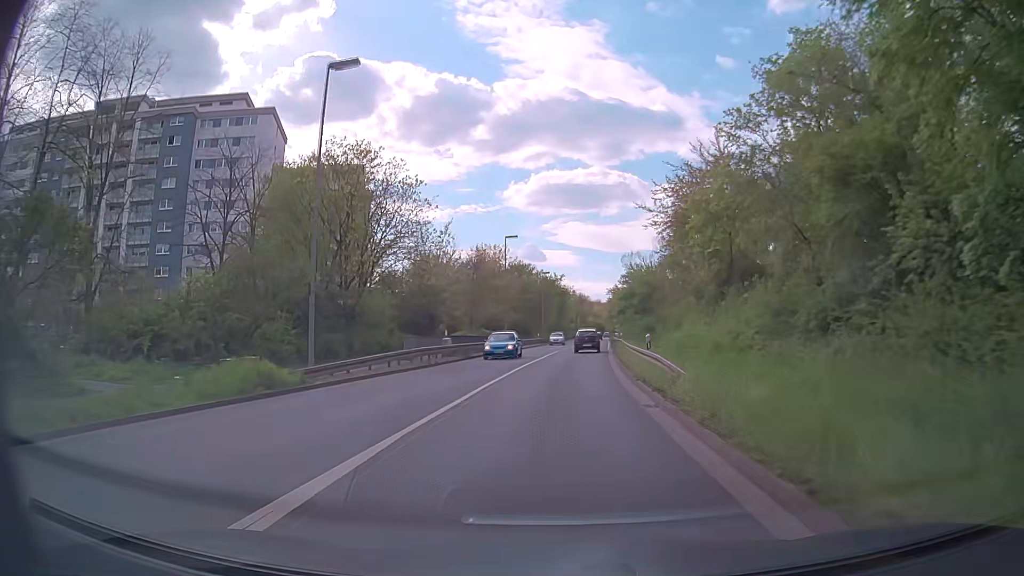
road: primary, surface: asphalt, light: Day
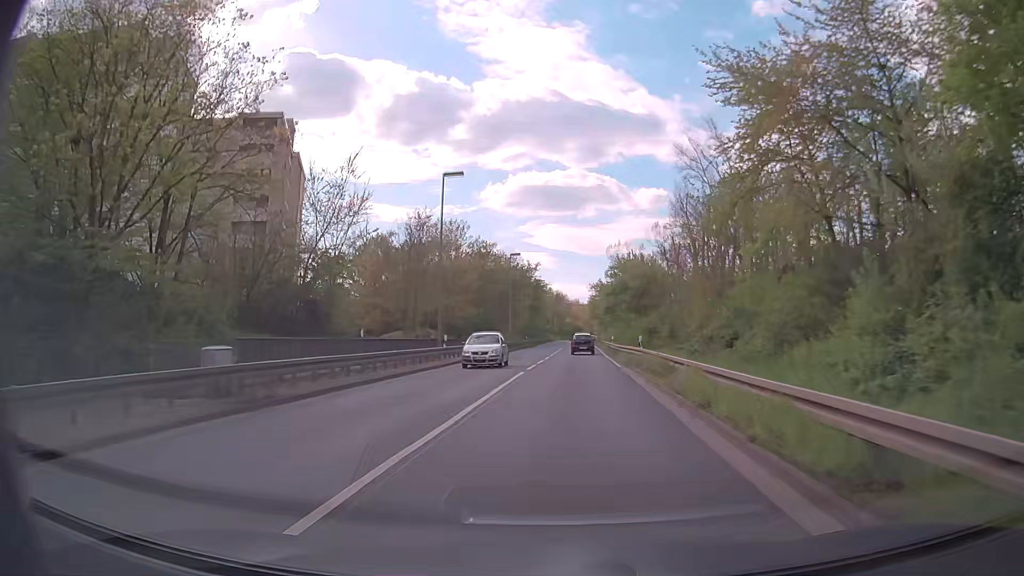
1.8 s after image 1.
(+0.4, +23.8) m; +2°
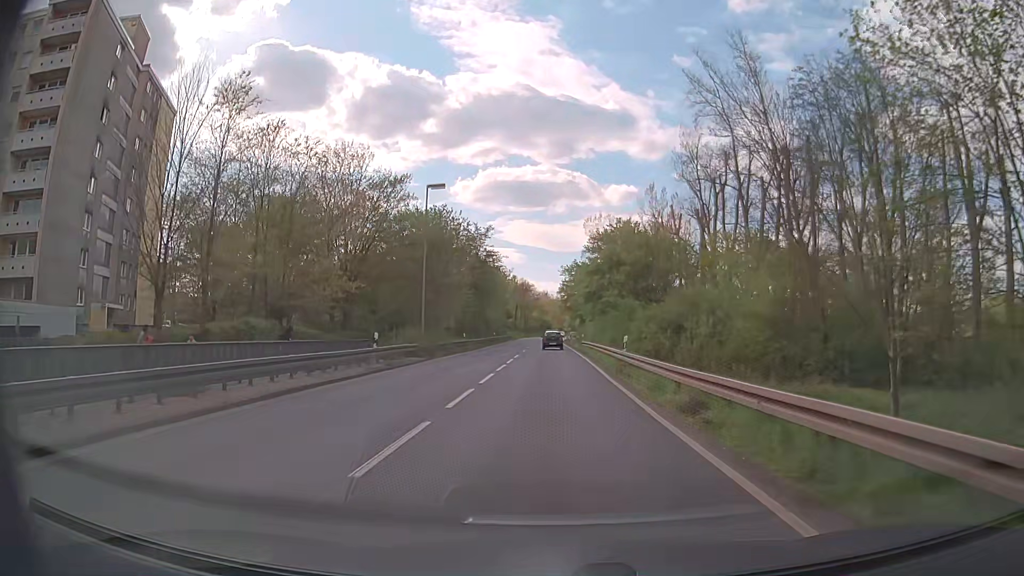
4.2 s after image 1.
(+1.1, +31.6) m; +3°
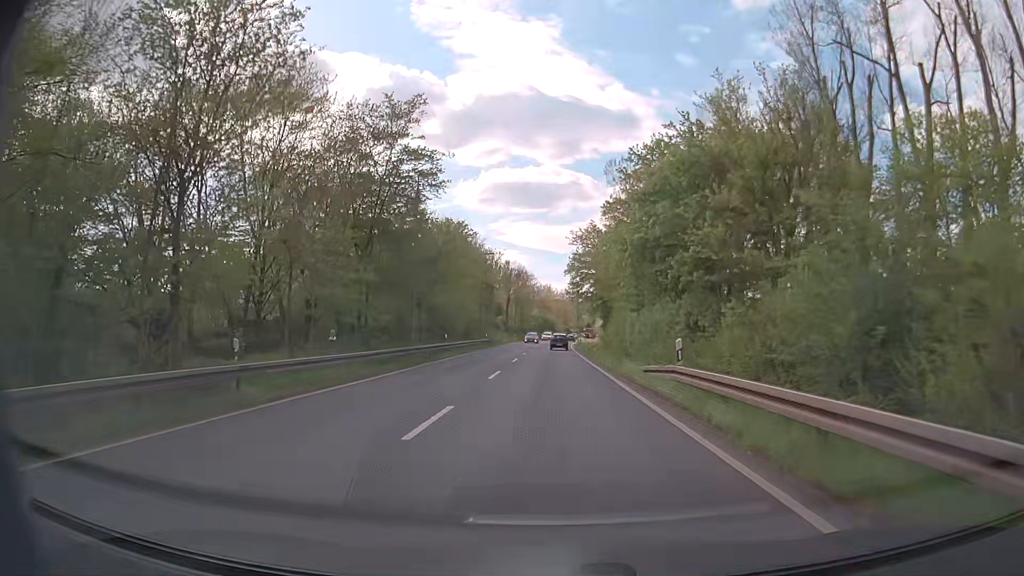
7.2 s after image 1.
(-0.2, +39.8) m; 0°
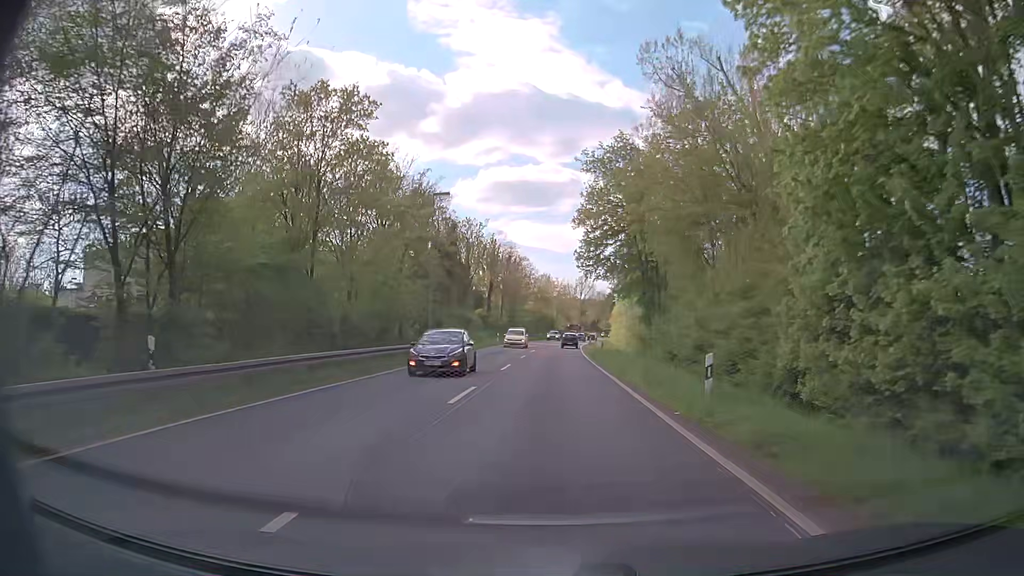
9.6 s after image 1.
(-0.2, +31.8) m; 0°
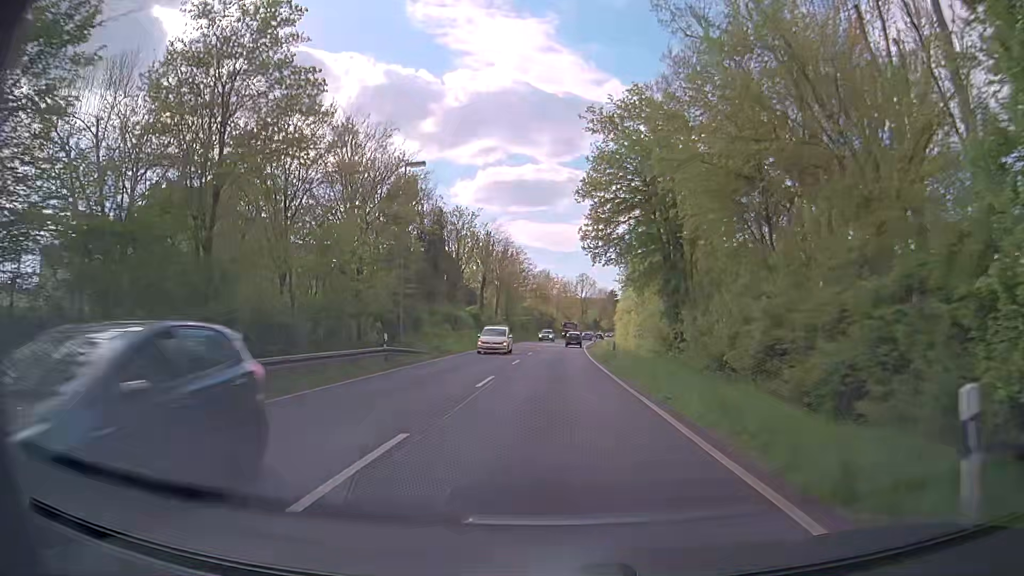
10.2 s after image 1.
(-0.1, +8.0) m; 0°
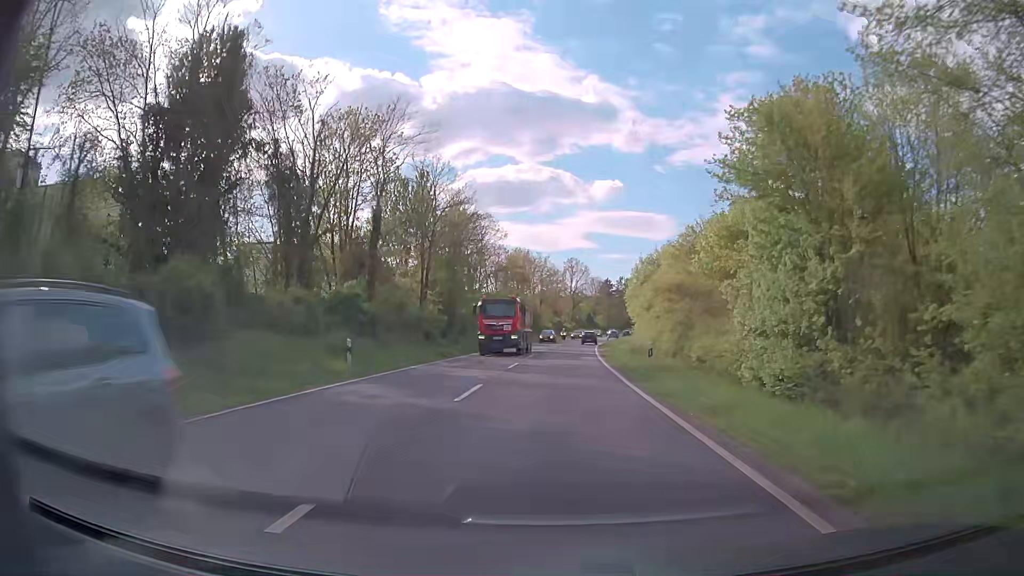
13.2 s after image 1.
(+0.2, +39.8) m; +2°
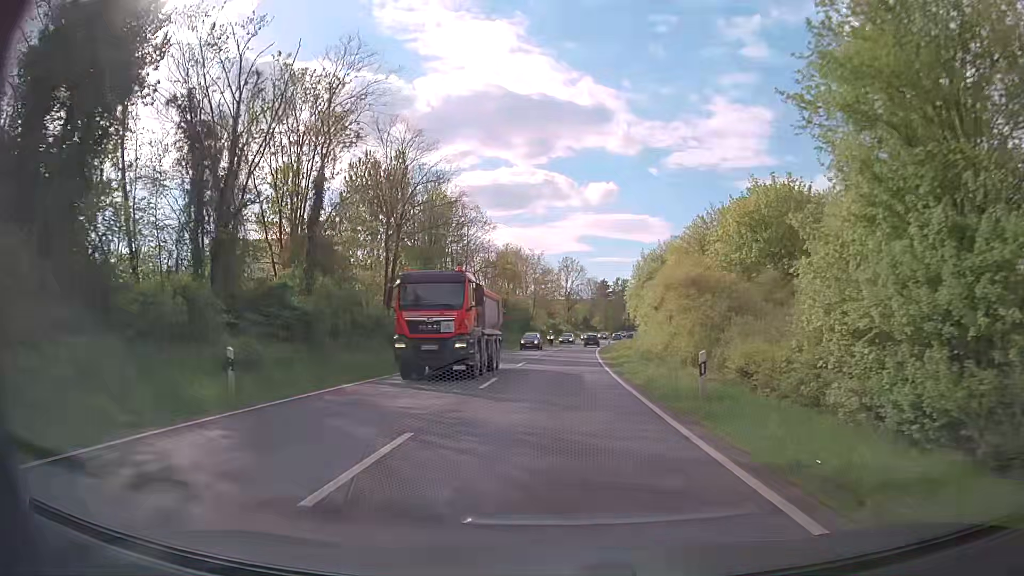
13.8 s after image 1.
(-0.1, +7.9) m; -1°
(0, +10) (0, +20) (+1, +30) (+1, +40) (+2, +50) (+3, +60) (+3, +70) (+4, +80) (+6, +90) (+7, +100) m
